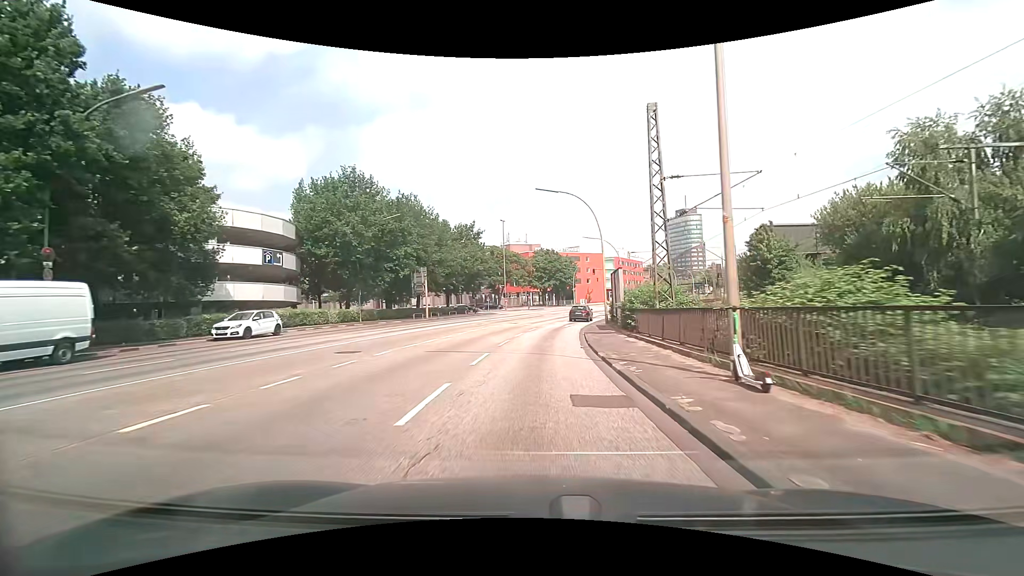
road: primary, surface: asphalt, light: Day
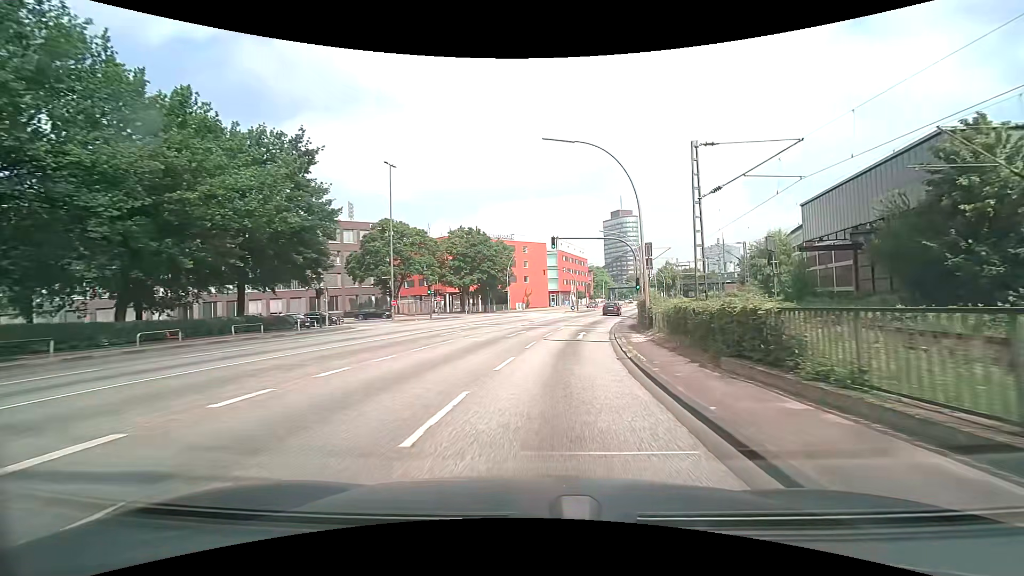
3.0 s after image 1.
(+1.8, +37.9) m; +8°
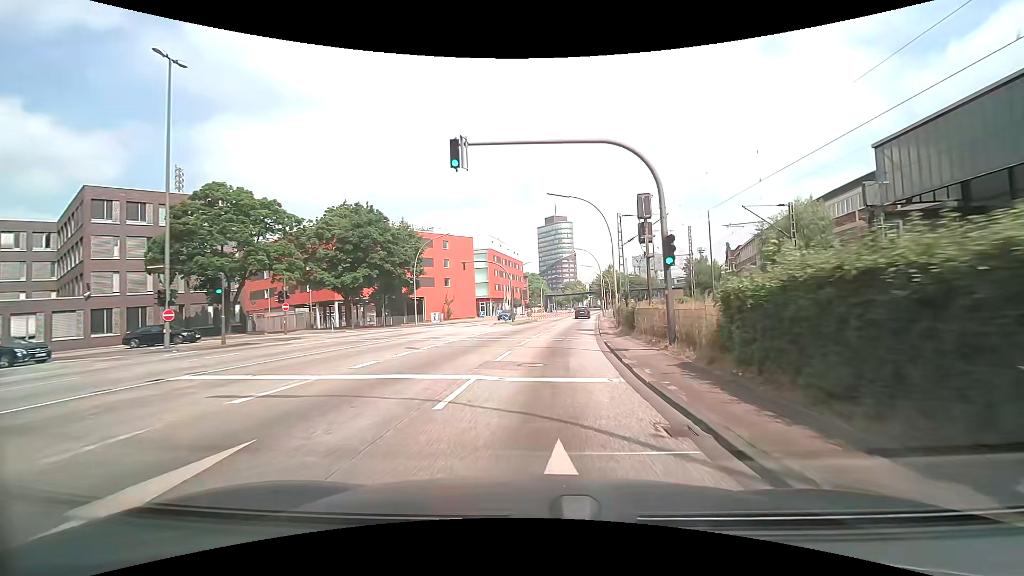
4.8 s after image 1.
(+1.6, +22.7) m; +7°
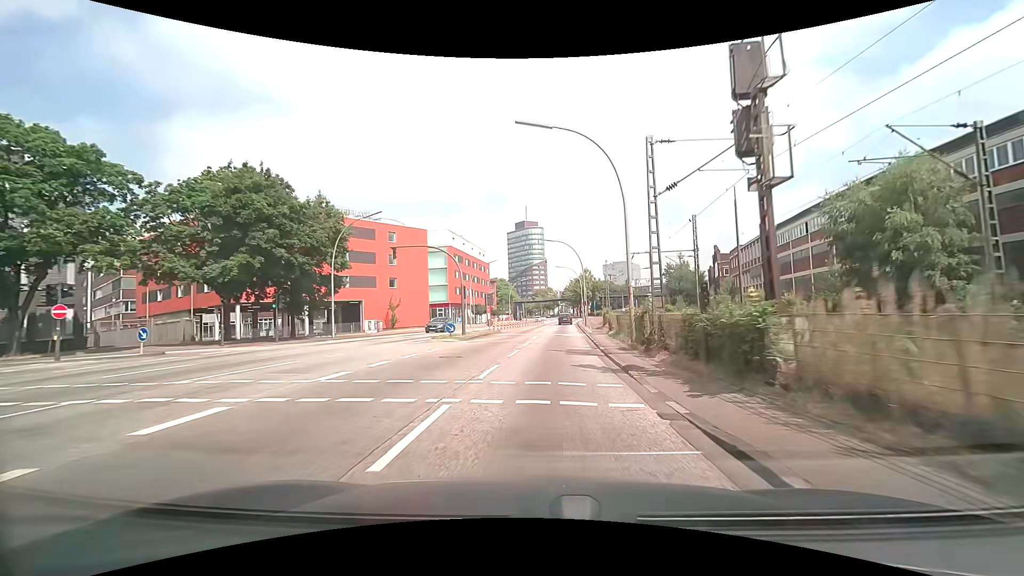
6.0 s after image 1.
(+0.5, +15.0) m; +4°
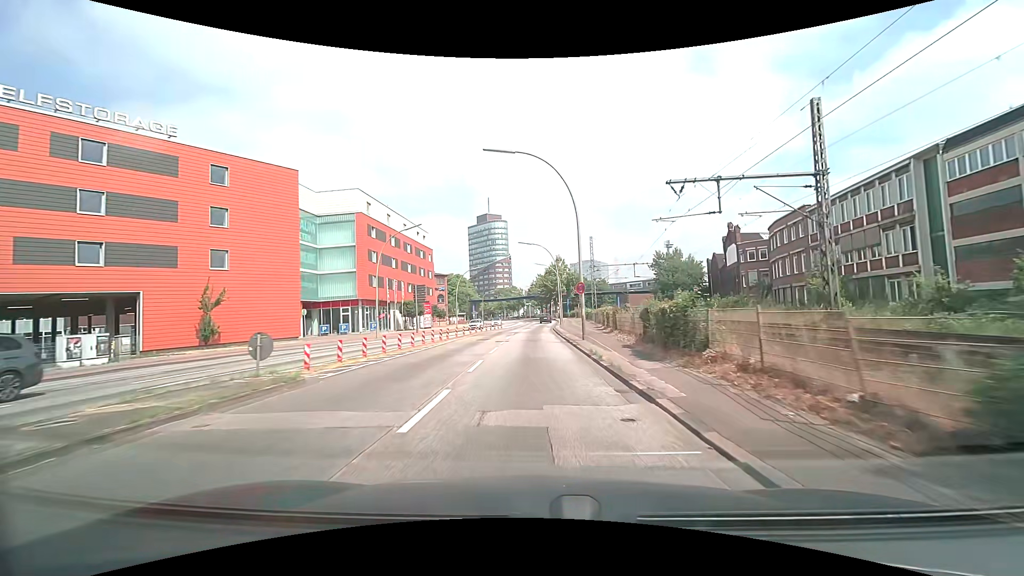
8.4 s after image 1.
(+1.1, +30.1) m; +4°
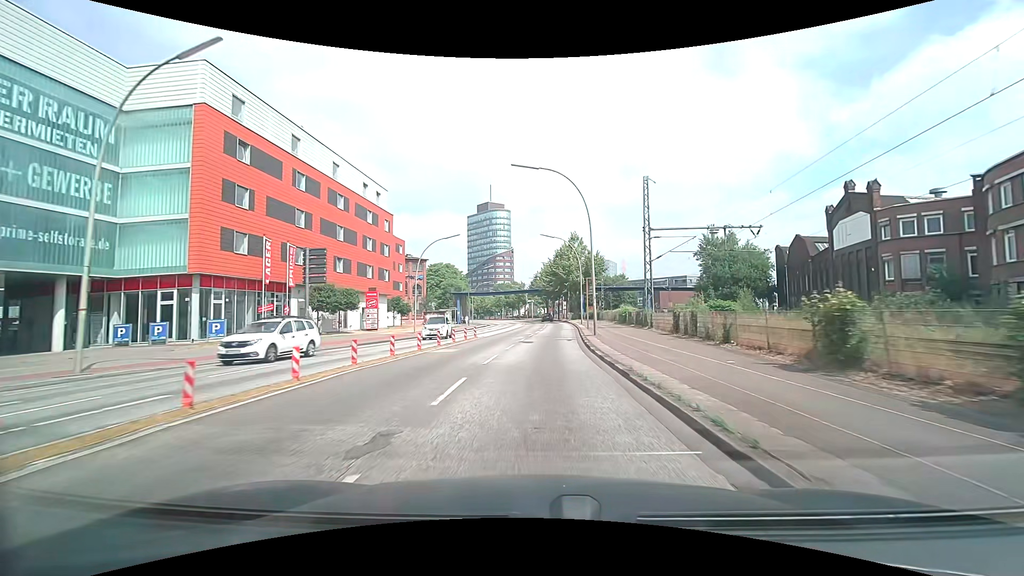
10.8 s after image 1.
(-0.3, +30.1) m; -1°
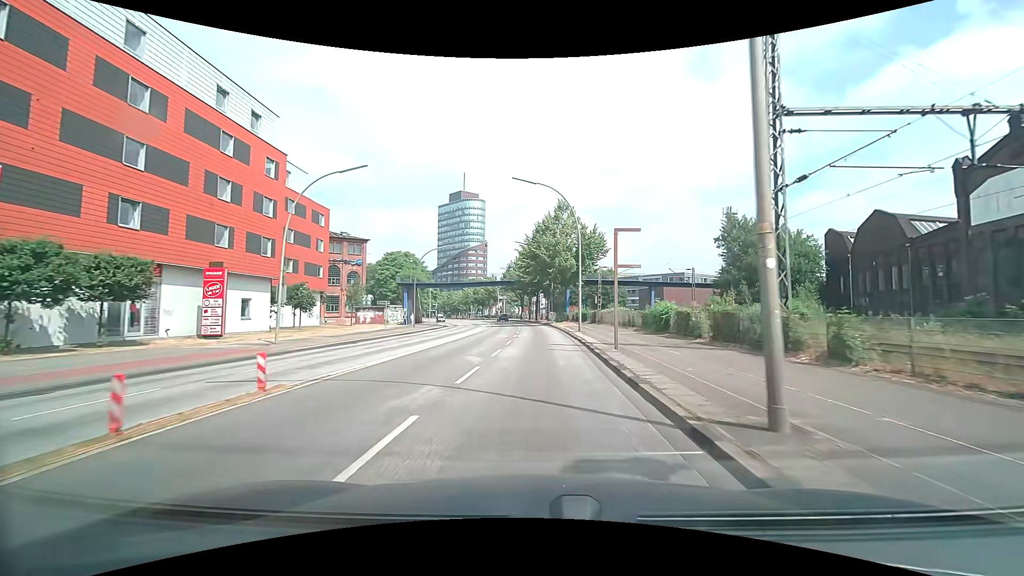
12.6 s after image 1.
(+0.7, +22.7) m; +3°
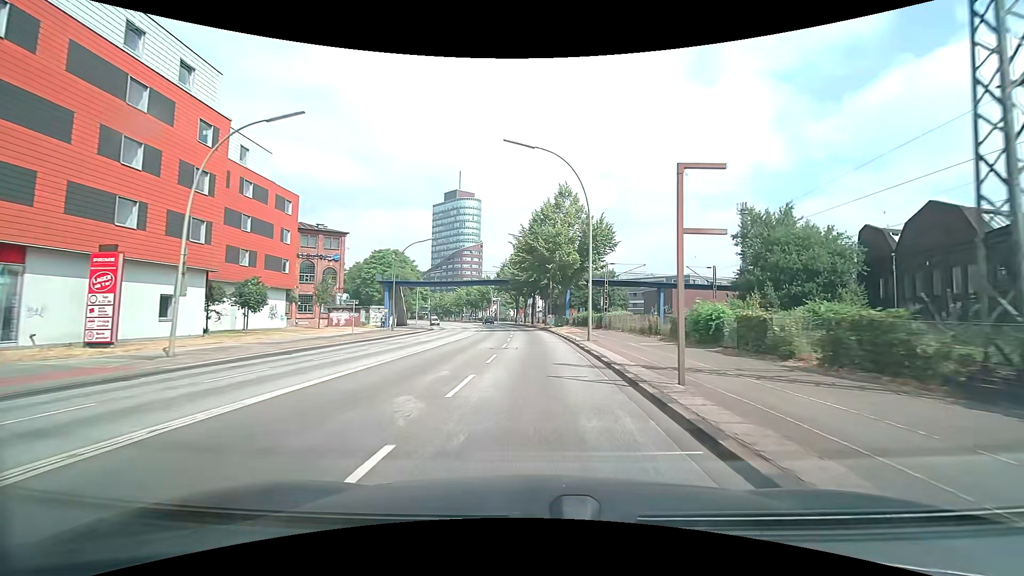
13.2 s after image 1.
(0.0, +7.6) m; 0°
